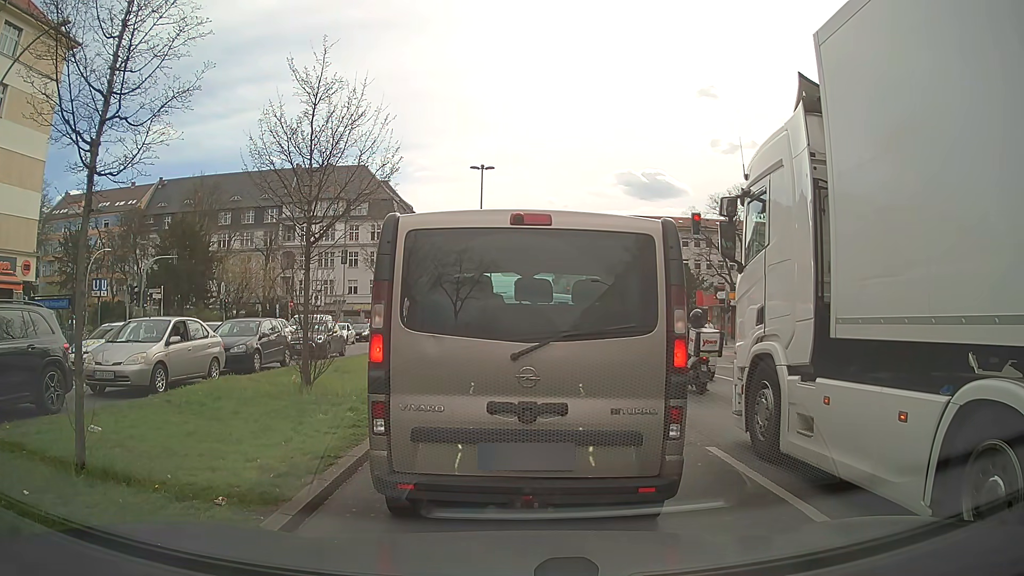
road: primary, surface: asphalt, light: Day
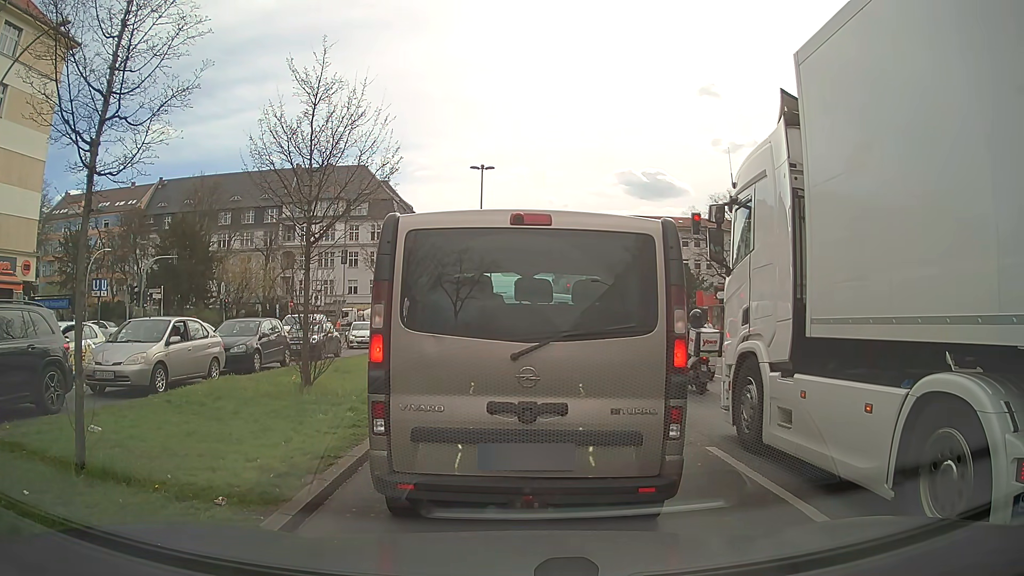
(0.0, 0.0) m; 0°
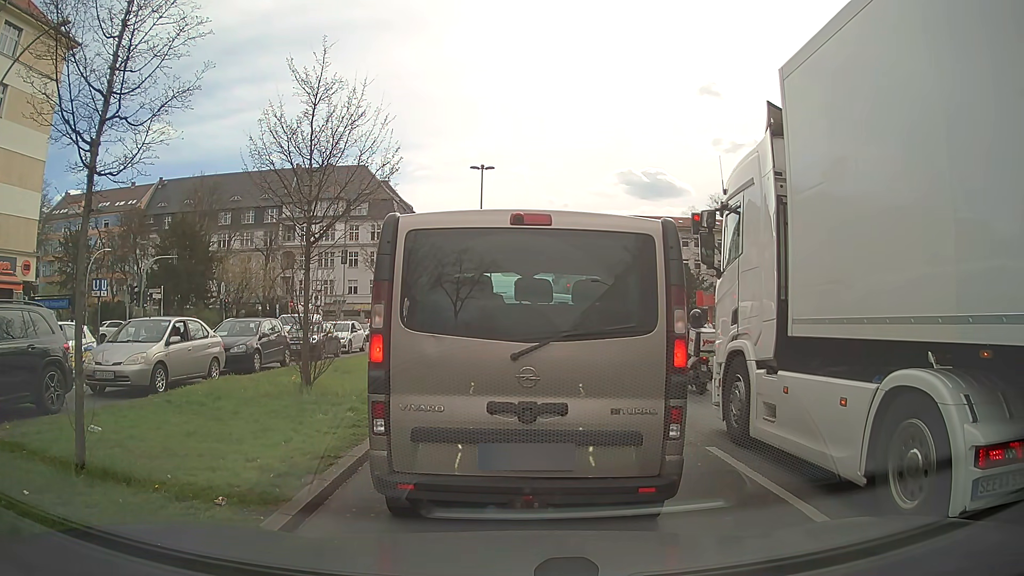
(0.0, 0.0) m; 0°
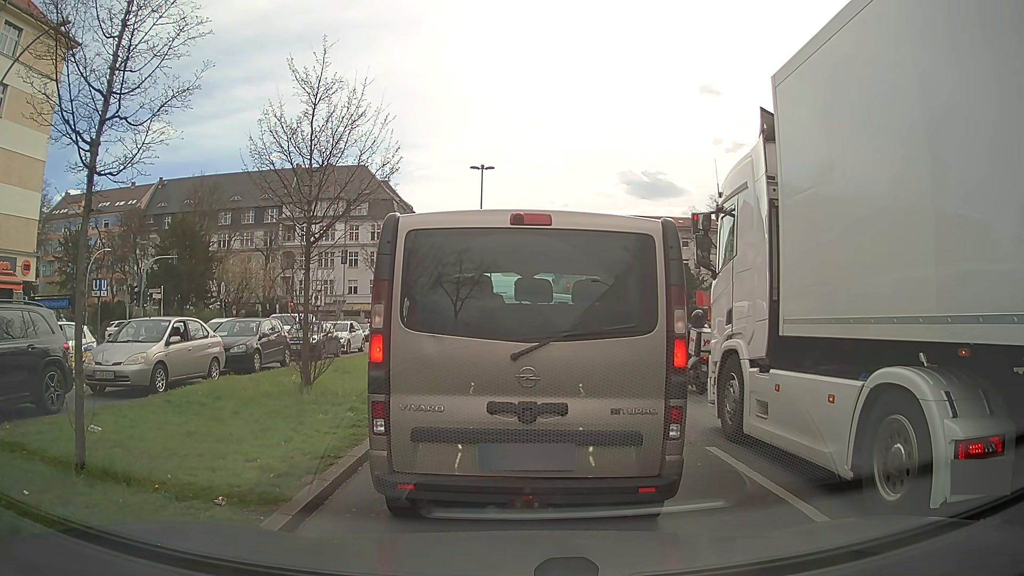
(0.0, 0.0) m; 0°
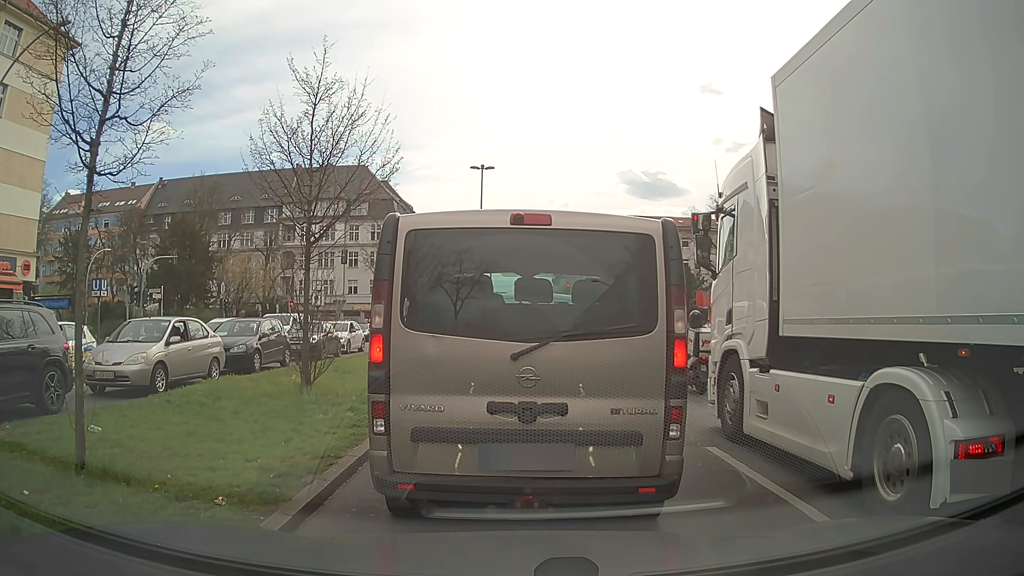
(0.0, 0.0) m; 0°
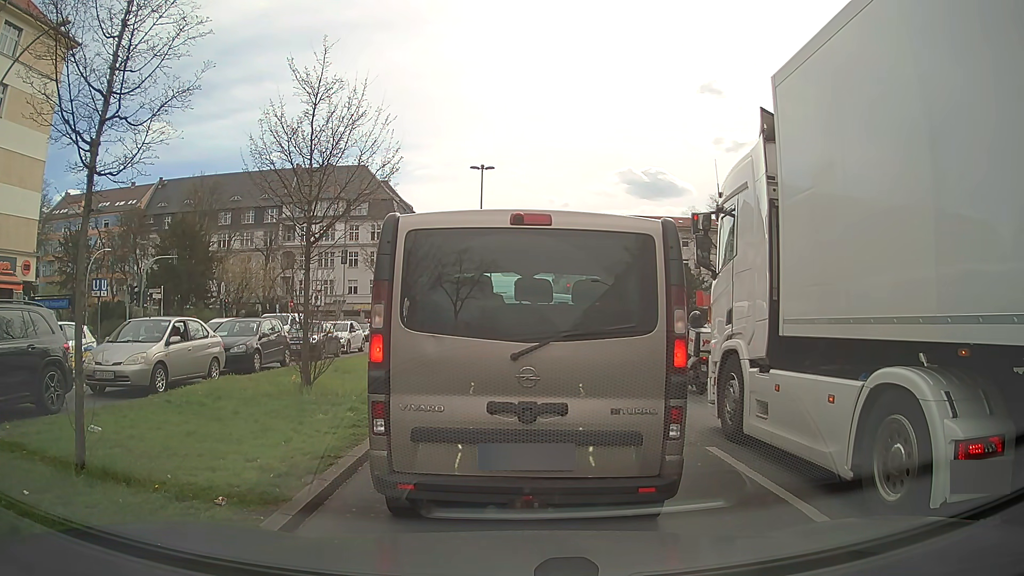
(0.0, 0.0) m; 0°
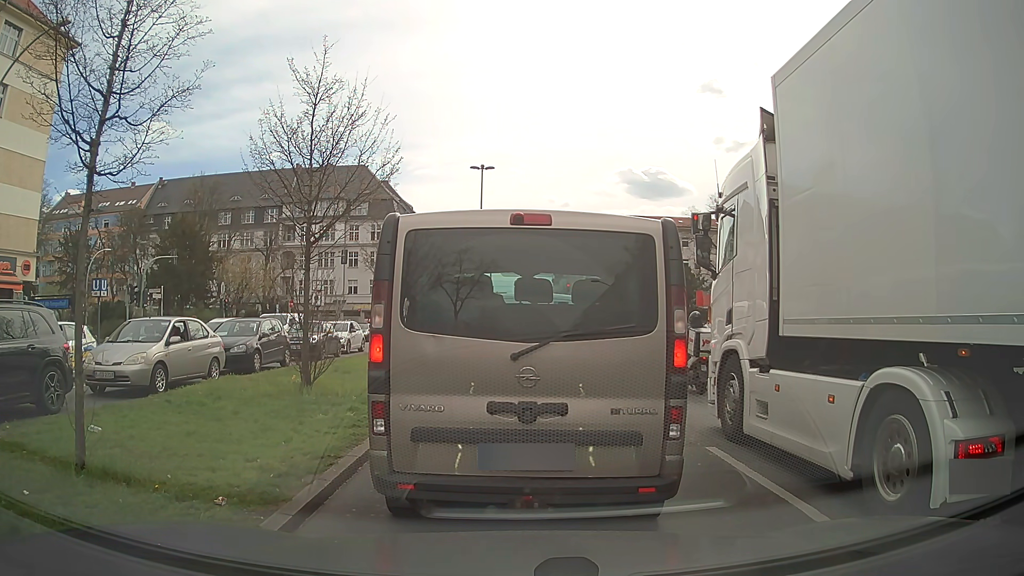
(0.0, 0.0) m; 0°
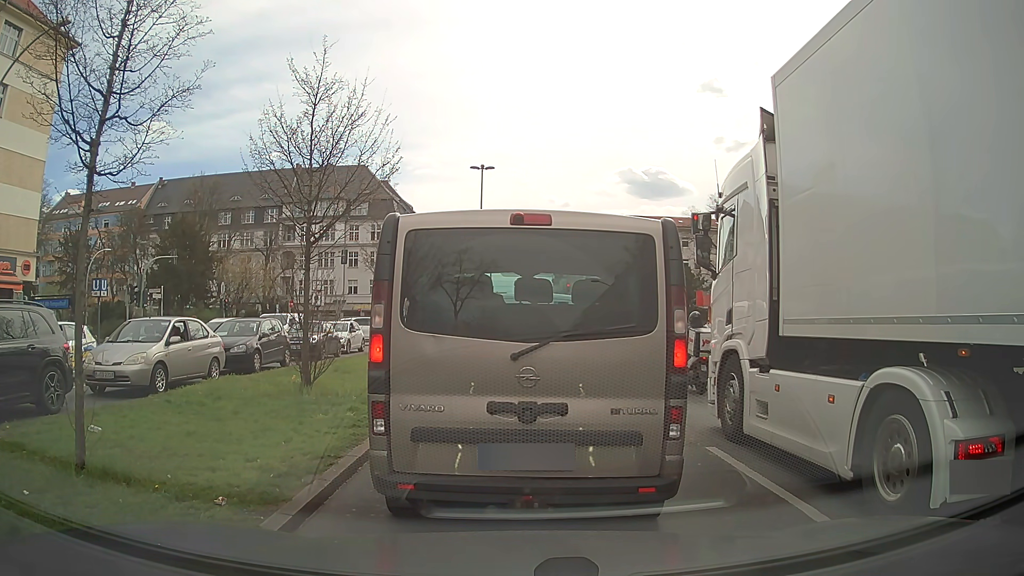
(0.0, 0.0) m; 0°
(0, +10) (+1, +20) (+1, +30) (+2, +40) (+2, +50) (+3, +60) (+4, +70) (+4, +80) (+3, +90) (+3, +100) m
